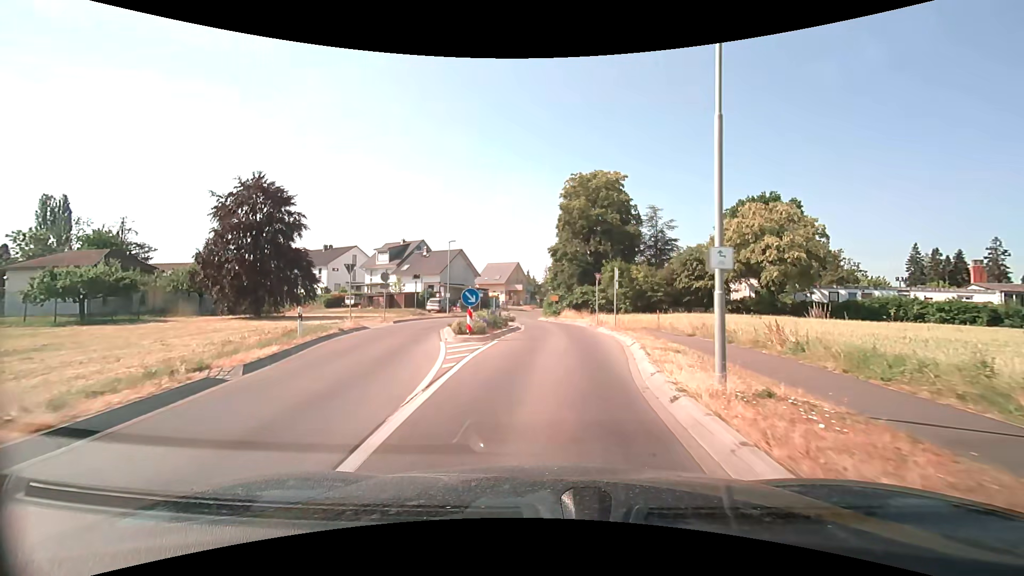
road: tertiary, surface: asphalt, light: Day
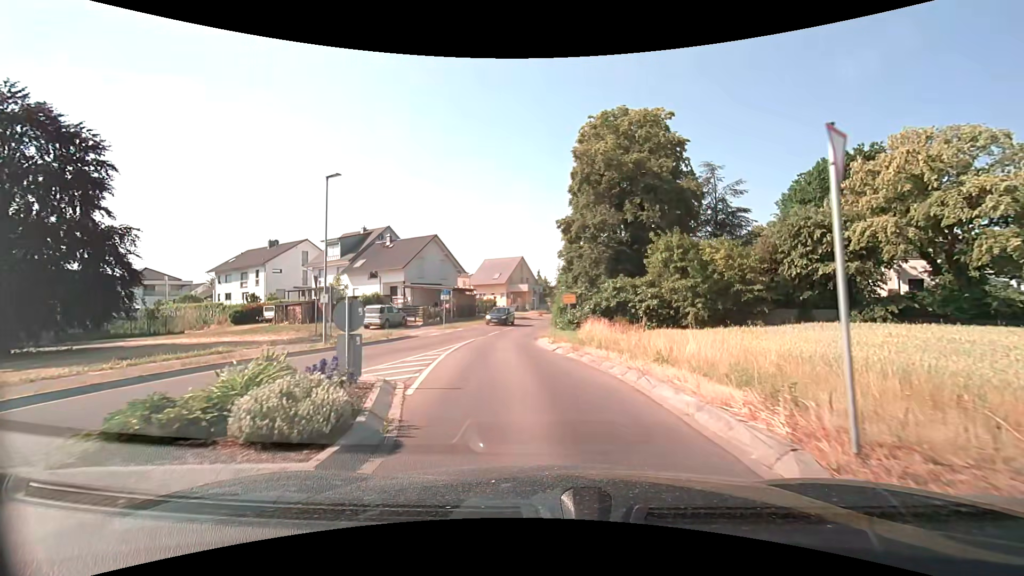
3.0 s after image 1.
(+0.5, +23.8) m; -2°
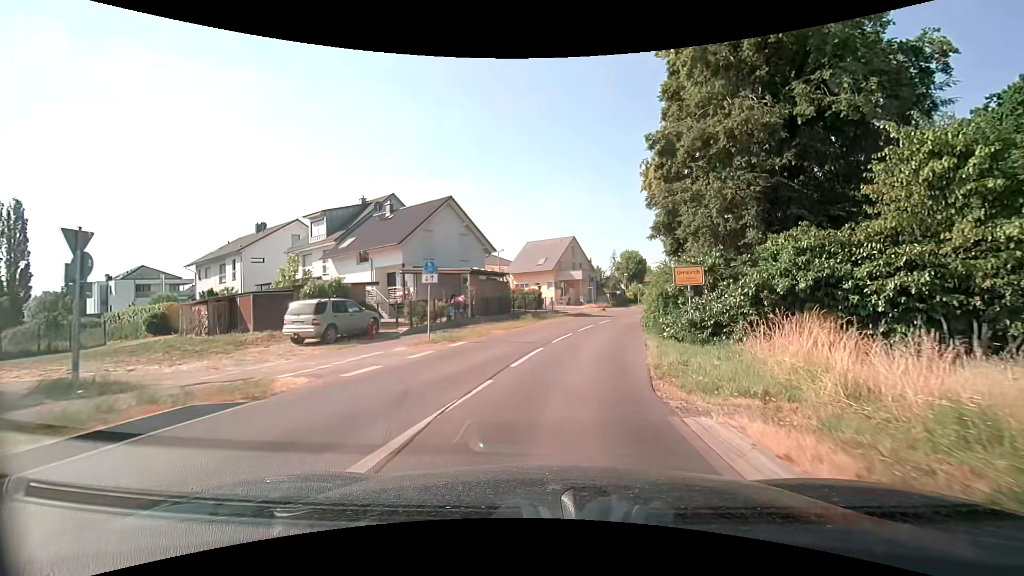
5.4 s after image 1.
(-1.2, +18.3) m; -5°
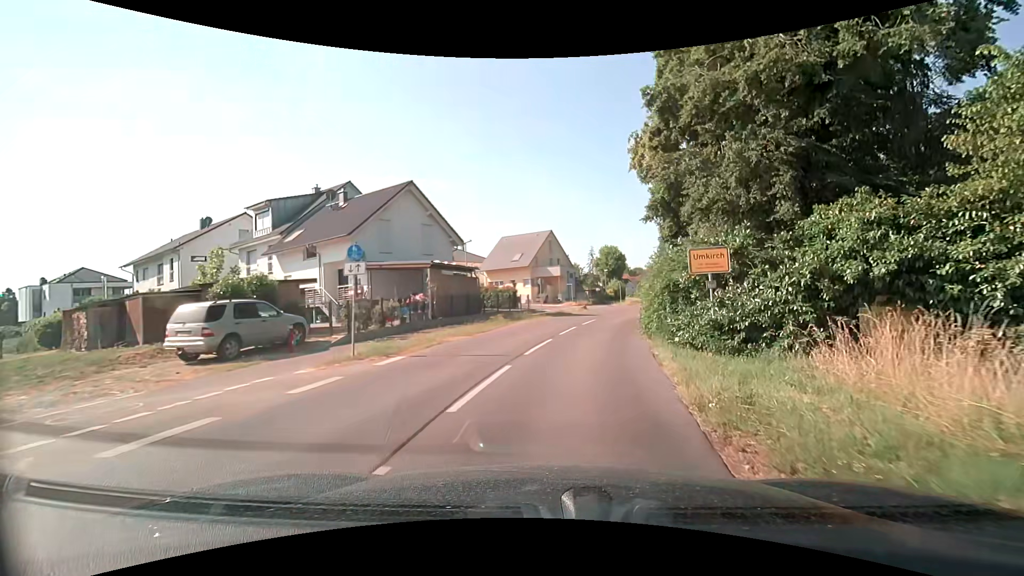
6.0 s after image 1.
(+0.1, +4.8) m; +3°
(0, +10) (+2, +20) (+4, +30) (+7, +39) (+10, +49) (+13, +58) (+16, +68) (+19, +77) (+21, +87) (+23, +97) m
